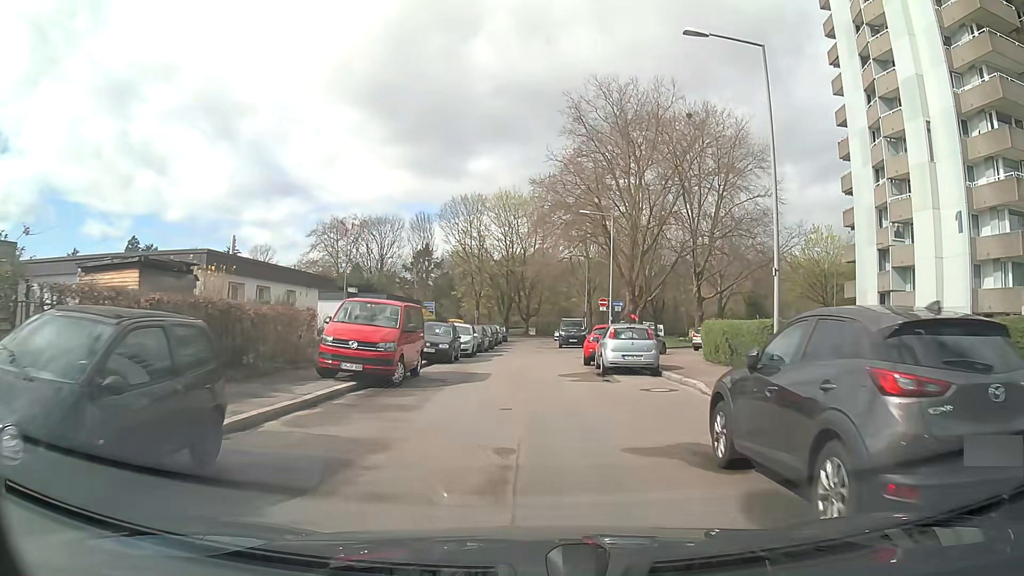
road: residential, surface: asphalt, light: Day
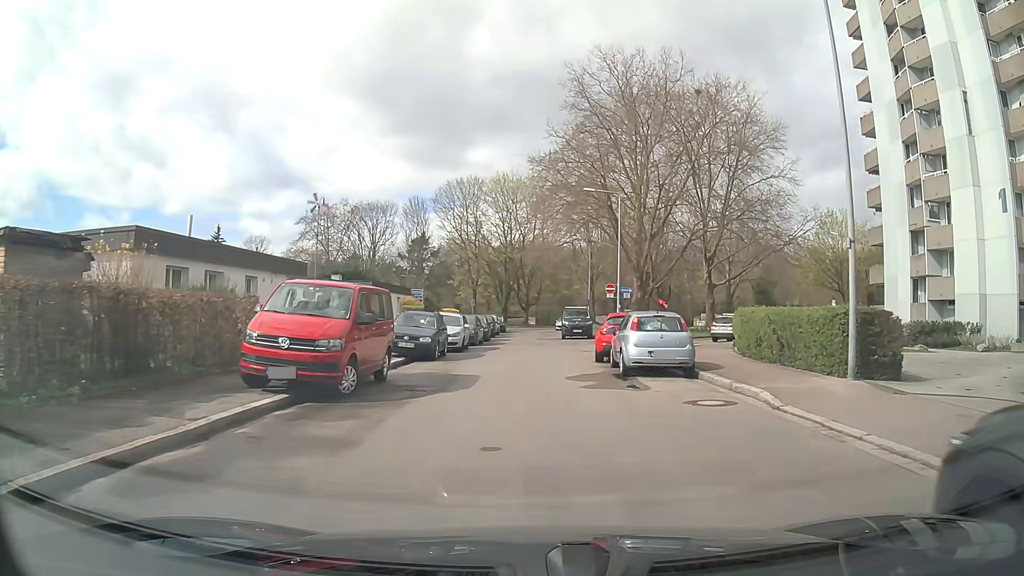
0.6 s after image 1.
(+0.1, +4.3) m; +1°
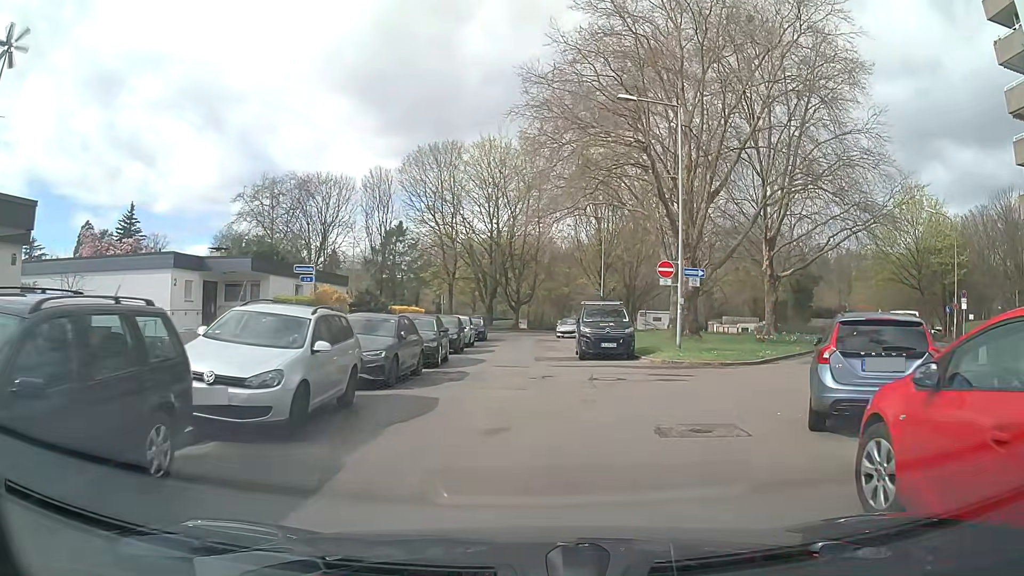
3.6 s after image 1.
(-0.1, +18.3) m; +1°
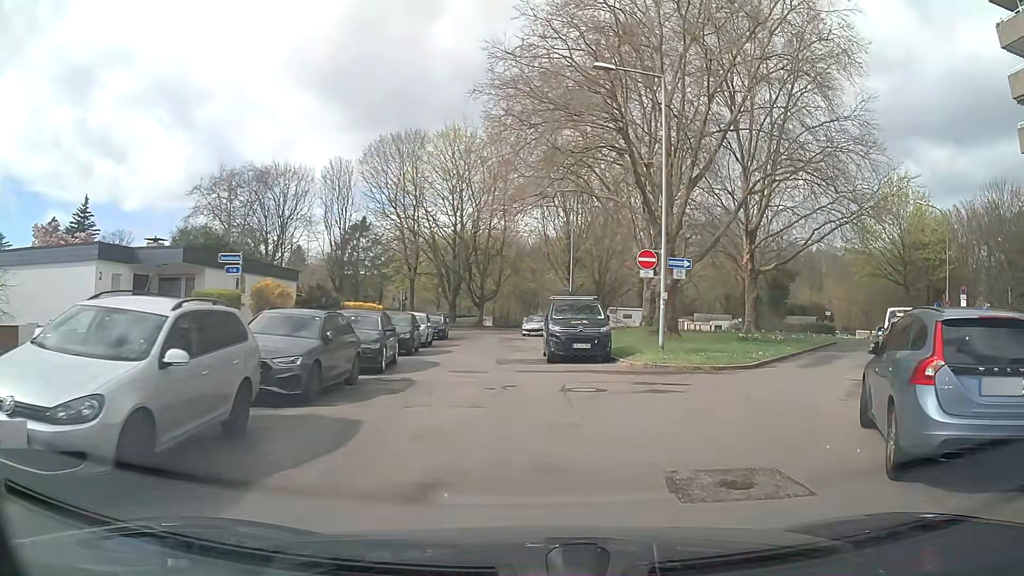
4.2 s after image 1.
(0.0, +2.9) m; +2°
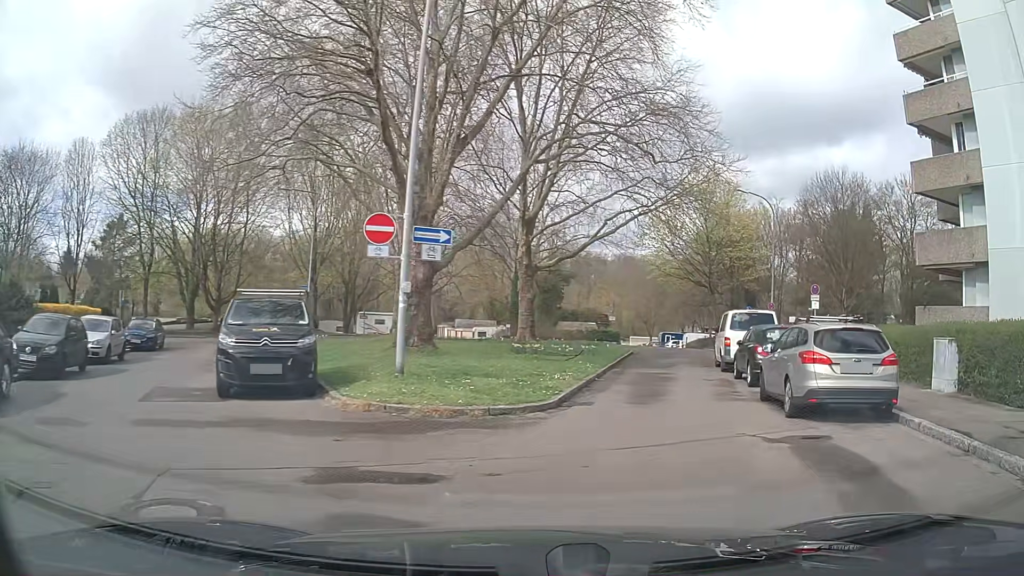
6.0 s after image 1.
(+1.4, +7.7) m; +21°
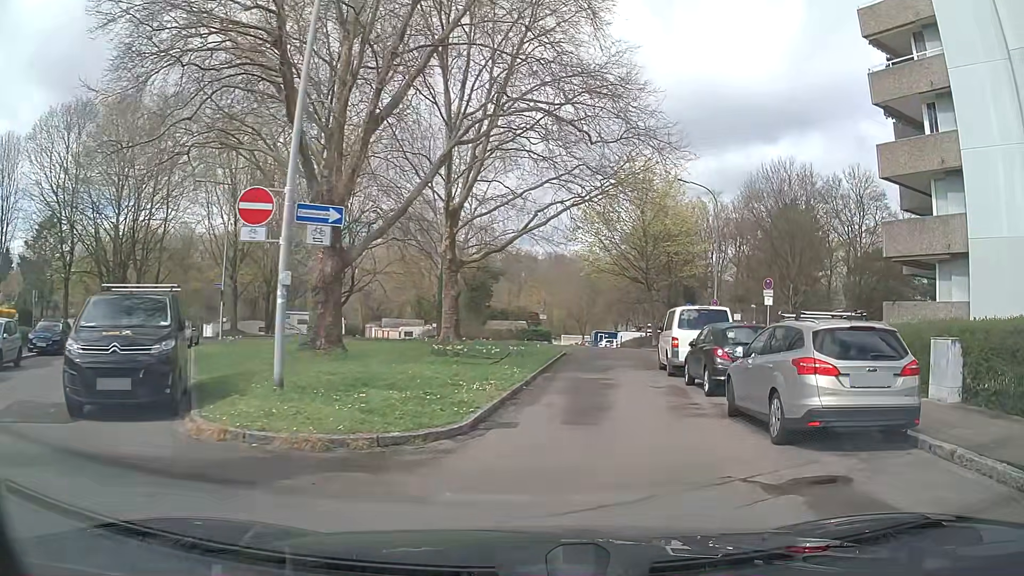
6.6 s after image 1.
(+0.1, +2.6) m; +5°
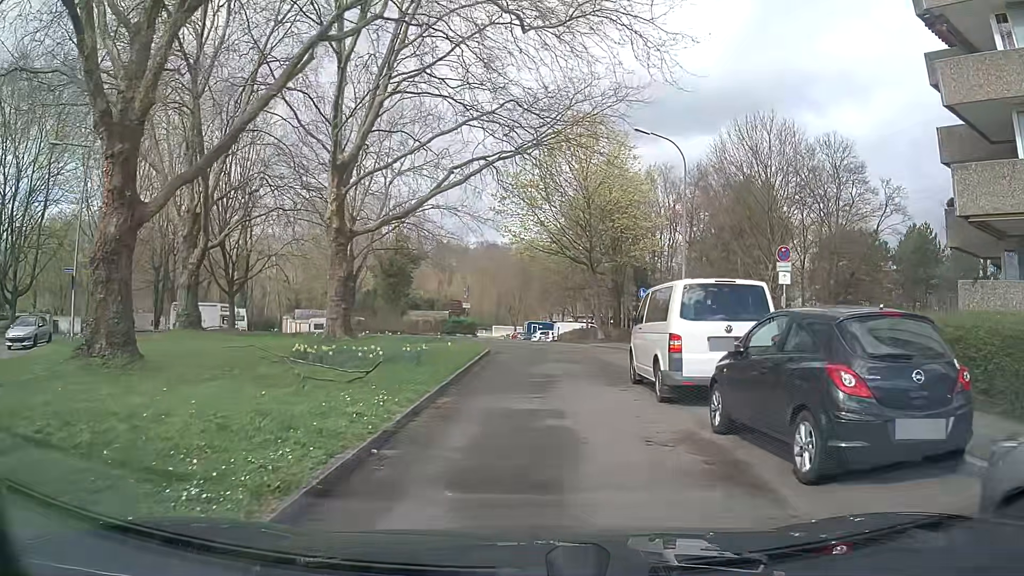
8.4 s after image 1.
(+0.7, +8.3) m; +6°
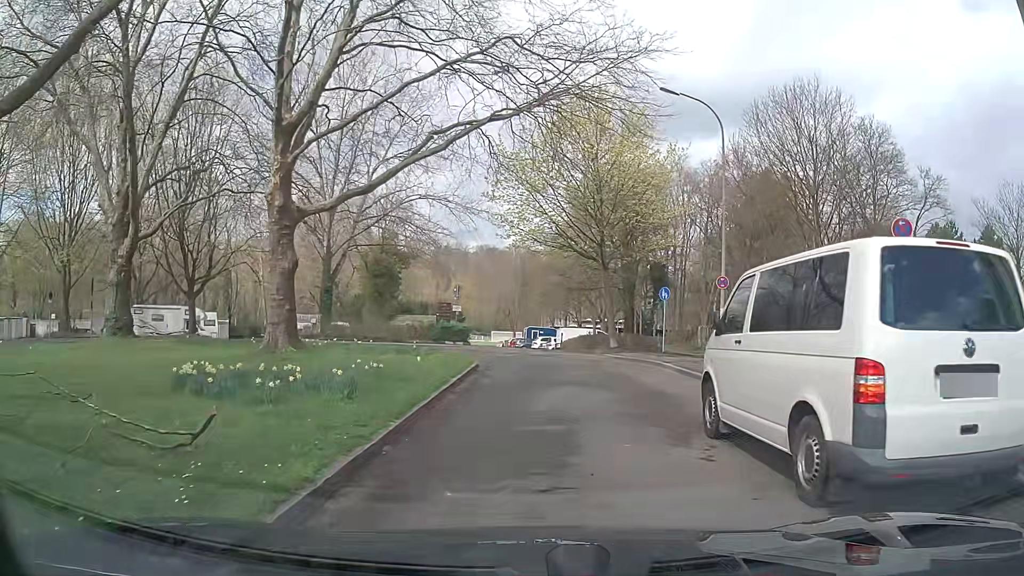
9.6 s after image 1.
(0.0, +6.1) m; 0°
(0, +10) (+1, +20) (-1, +29) (-9, +35) (-19, +33) (-27, +28) (-36, +23) (-44, +17) (-52, +11) (-61, +6) m
